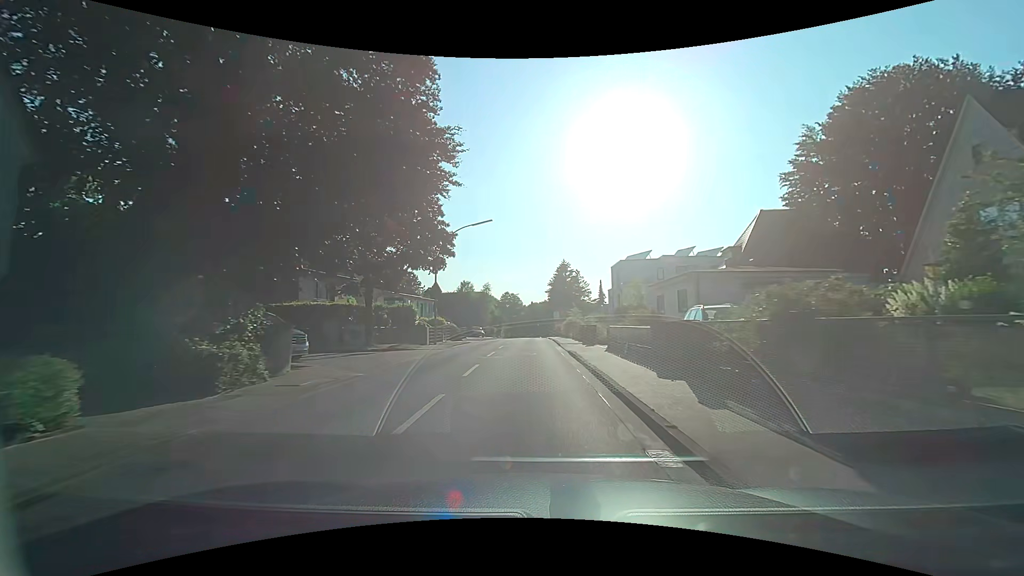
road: secondary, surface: asphalt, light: Day
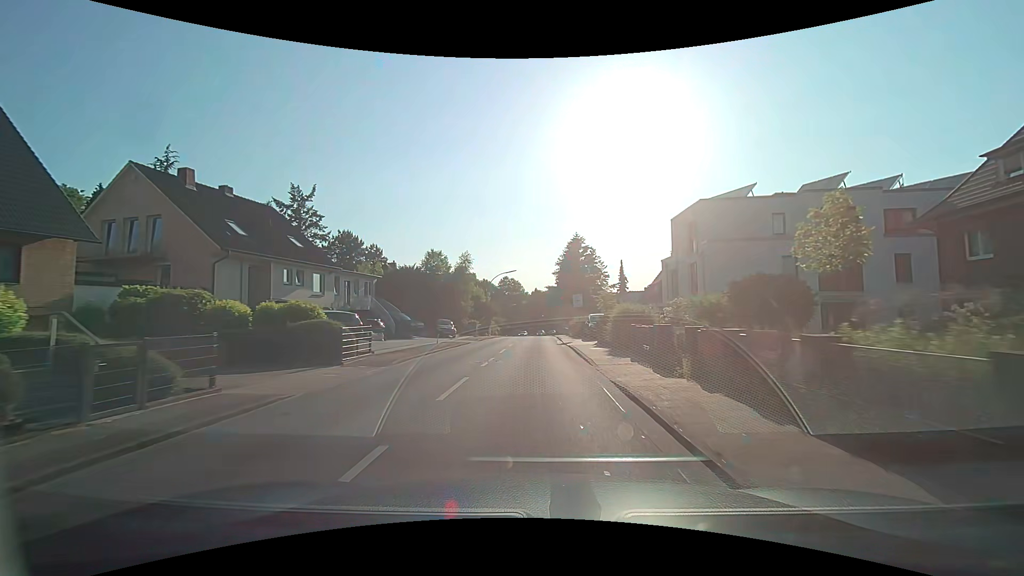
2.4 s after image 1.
(0.0, +28.2) m; -1°
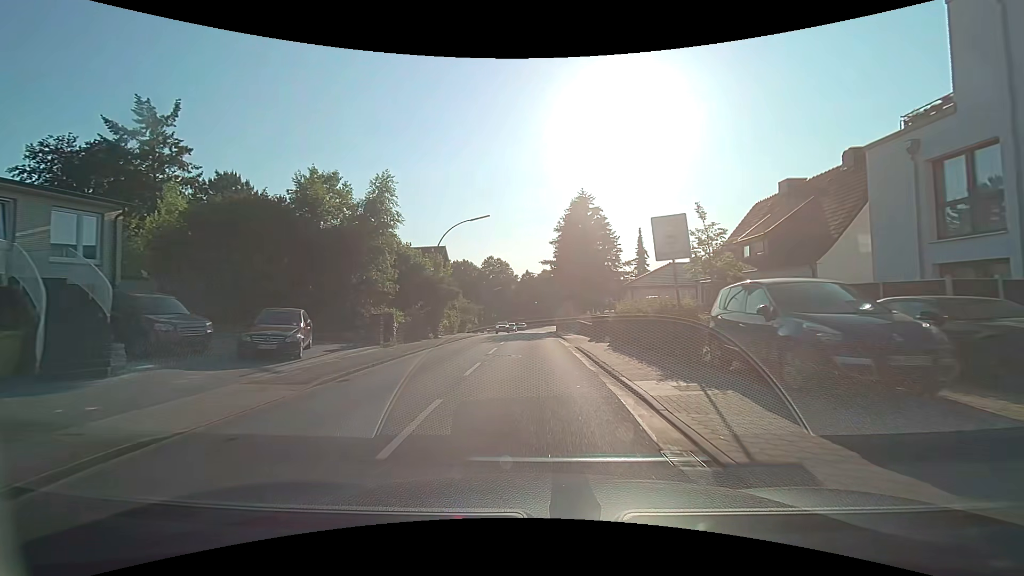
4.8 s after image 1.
(+0.2, +27.4) m; +1°
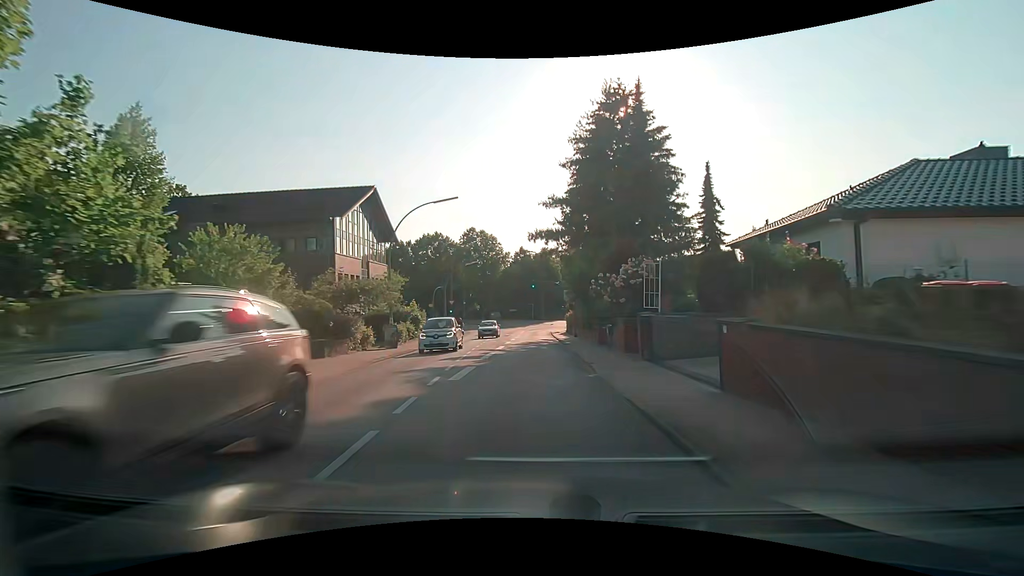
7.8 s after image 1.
(+0.1, +33.8) m; 0°
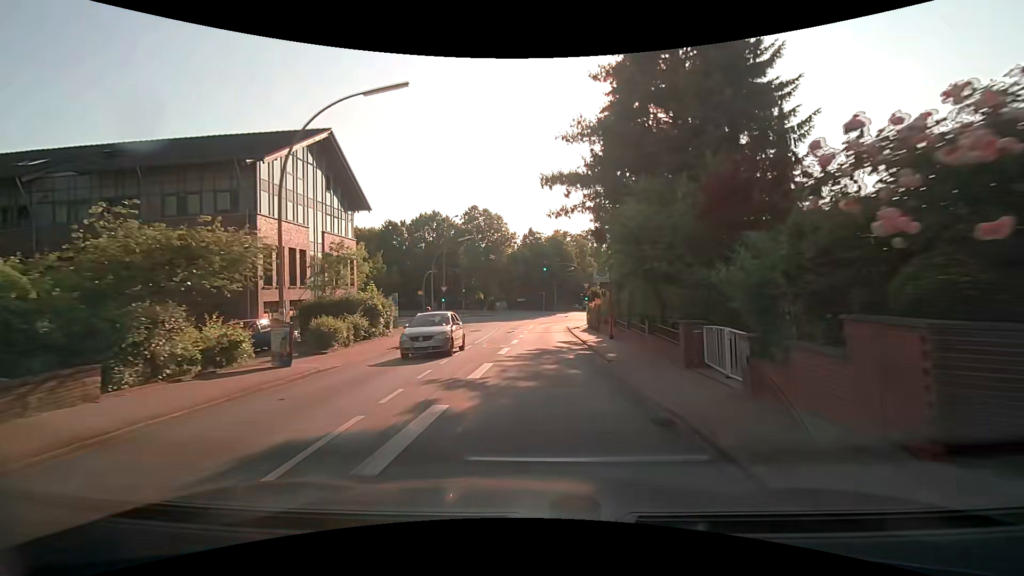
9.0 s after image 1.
(-0.1, +12.1) m; -1°
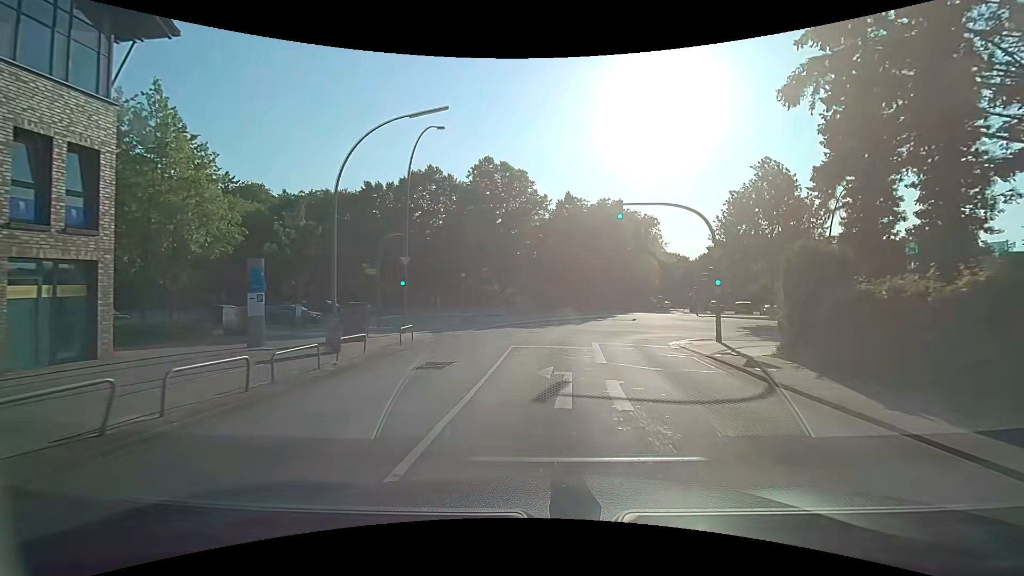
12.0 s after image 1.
(-1.5, +26.9) m; -3°
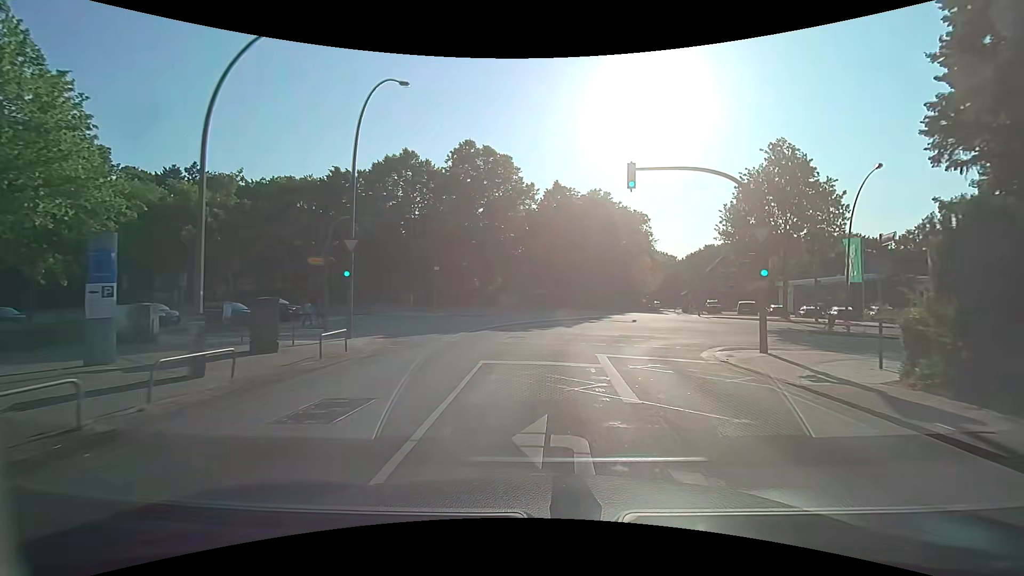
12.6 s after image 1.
(+0.1, +5.6) m; +2°
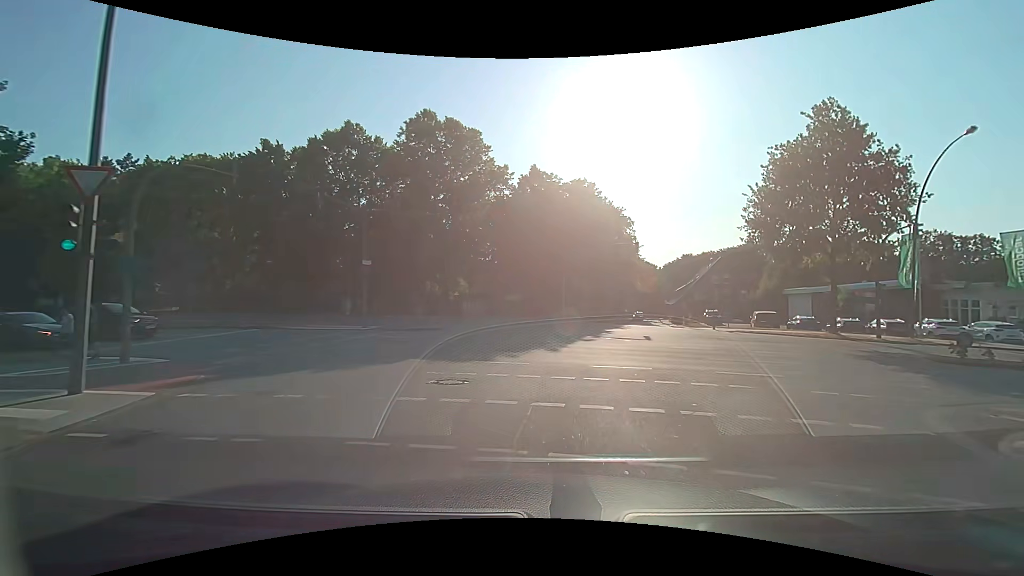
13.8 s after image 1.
(+0.2, +10.6) m; +3°
(0, +10) (+1, +20) (-1, +29) (-10, +35) (-20, +36) (-30, +37) (-40, +38) (-50, +38) (-60, +38) (-69, +38) m
